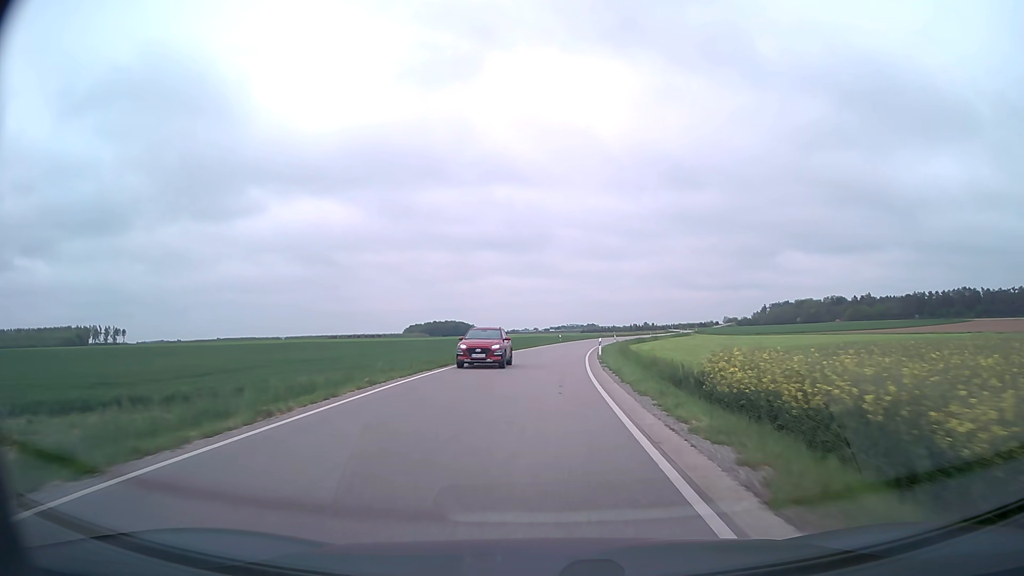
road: secondary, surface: asphalt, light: Day
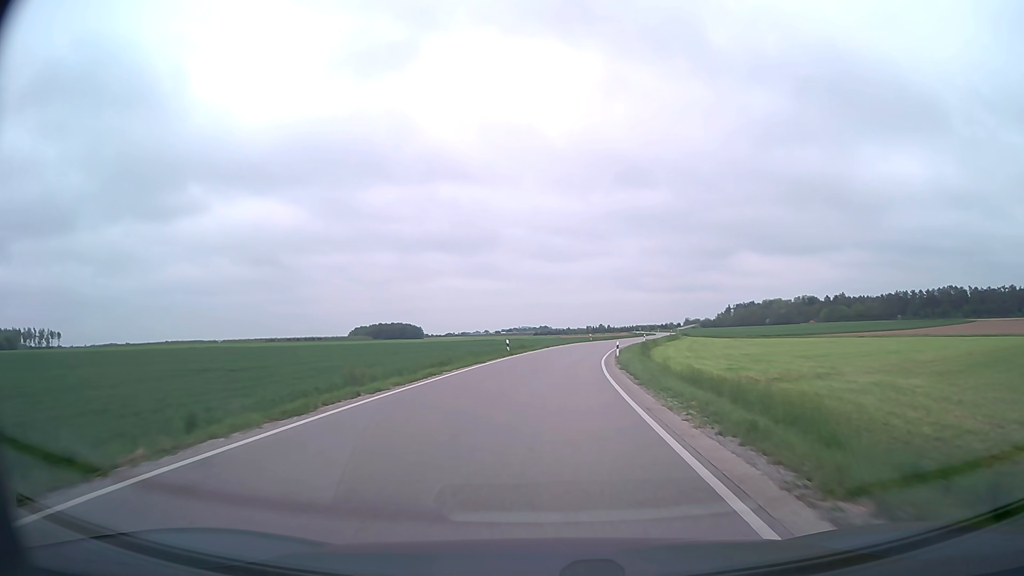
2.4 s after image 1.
(+1.2, +41.9) m; +4°
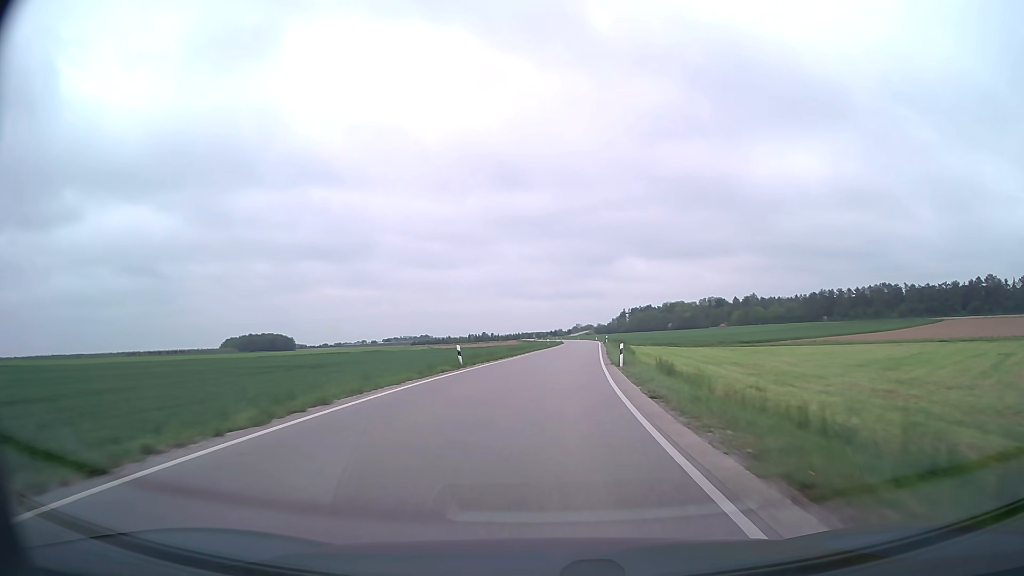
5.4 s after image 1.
(+4.2, +57.5) m; +10°
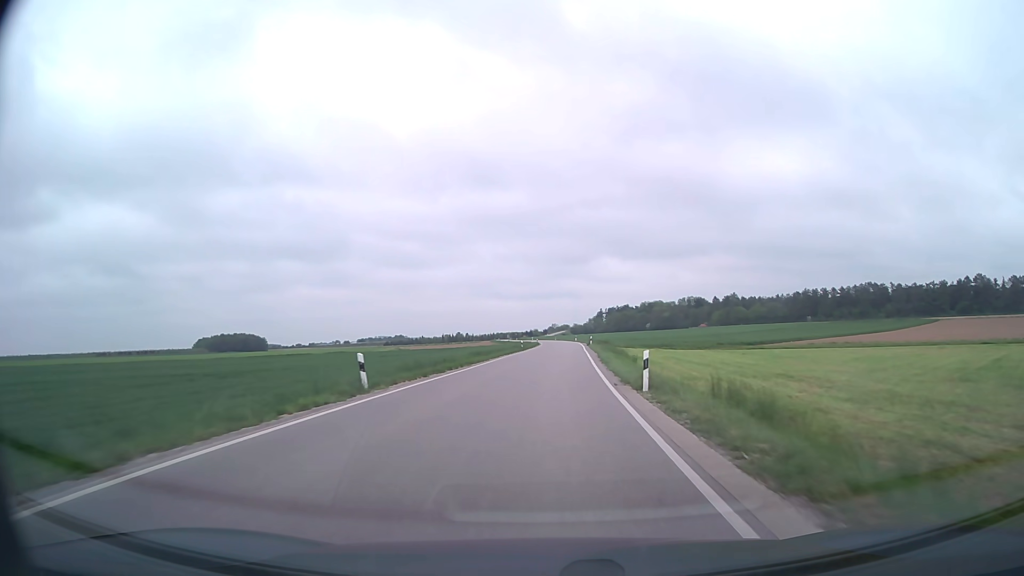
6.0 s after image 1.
(+0.2, +12.5) m; +2°
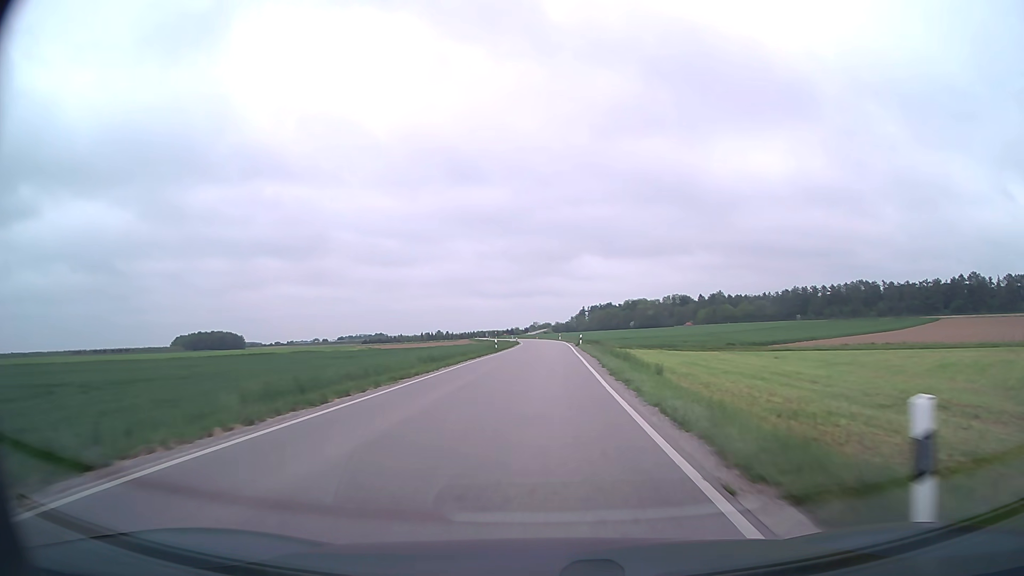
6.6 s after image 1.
(+0.2, +12.8) m; +2°
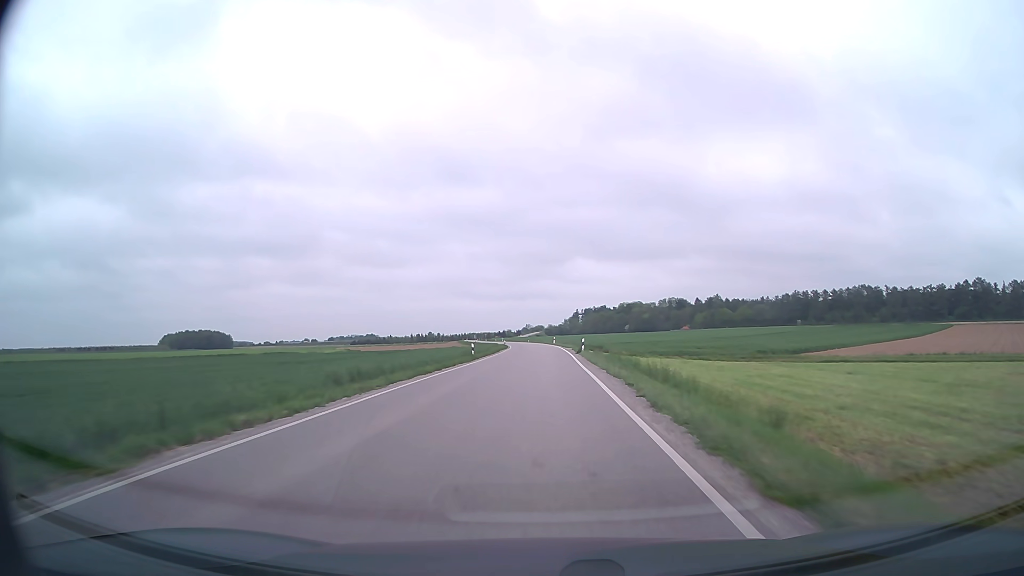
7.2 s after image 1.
(+0.1, +13.0) m; 0°
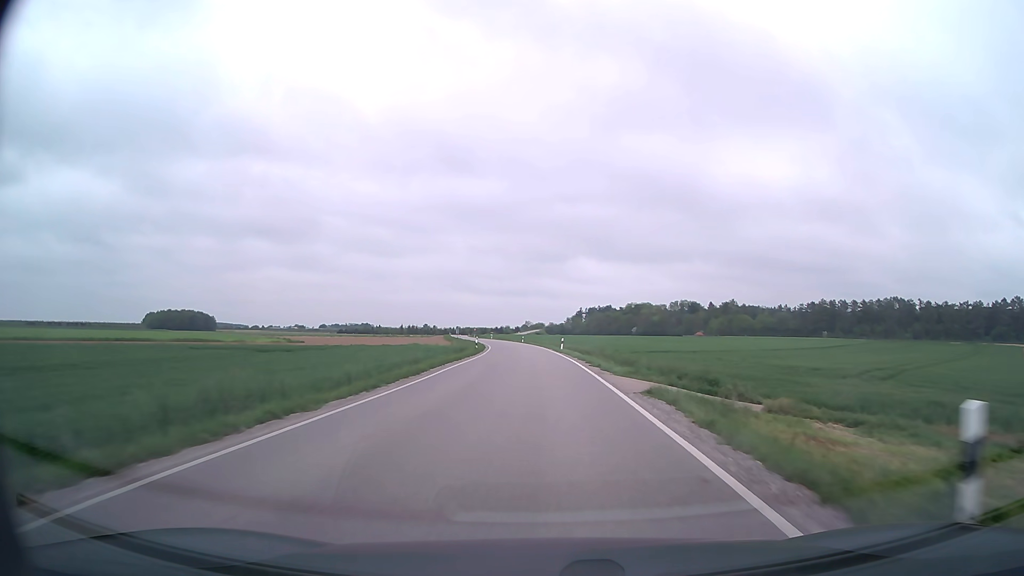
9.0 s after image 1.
(+0.1, +39.7) m; 0°
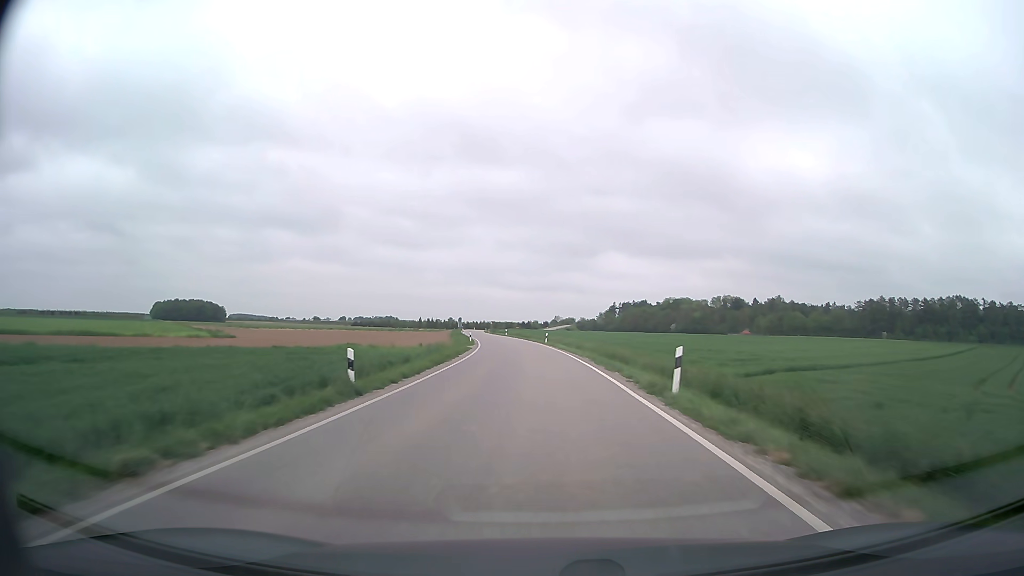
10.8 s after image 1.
(-0.5, +39.9) m; -2°
(0, +10) (0, +20) (0, +30) (-1, +40) (-1, +50) (-2, +60) (-3, +70) (-4, +80) (-6, +90) (-7, +100) m
